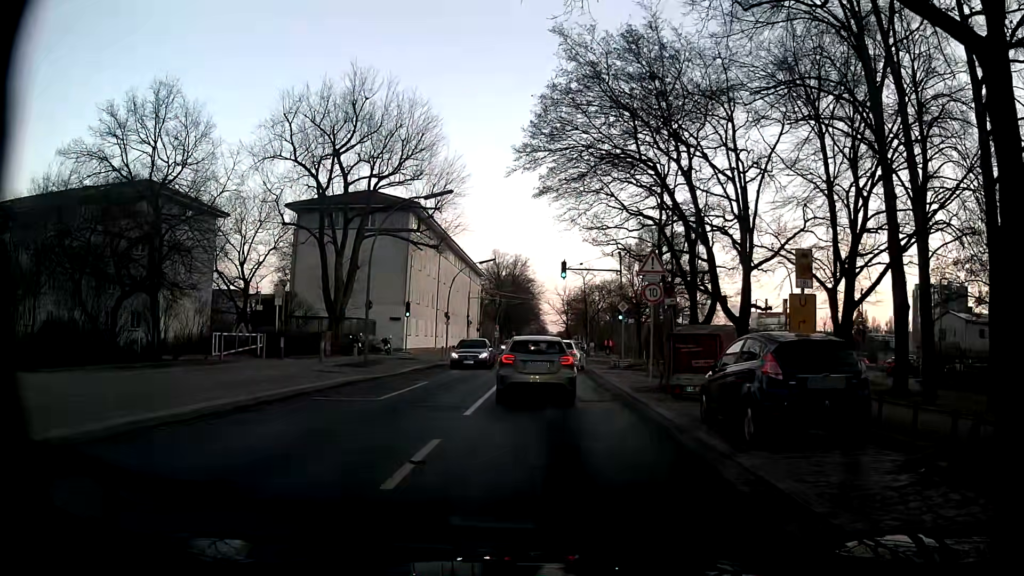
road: residential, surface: asphalt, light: Day
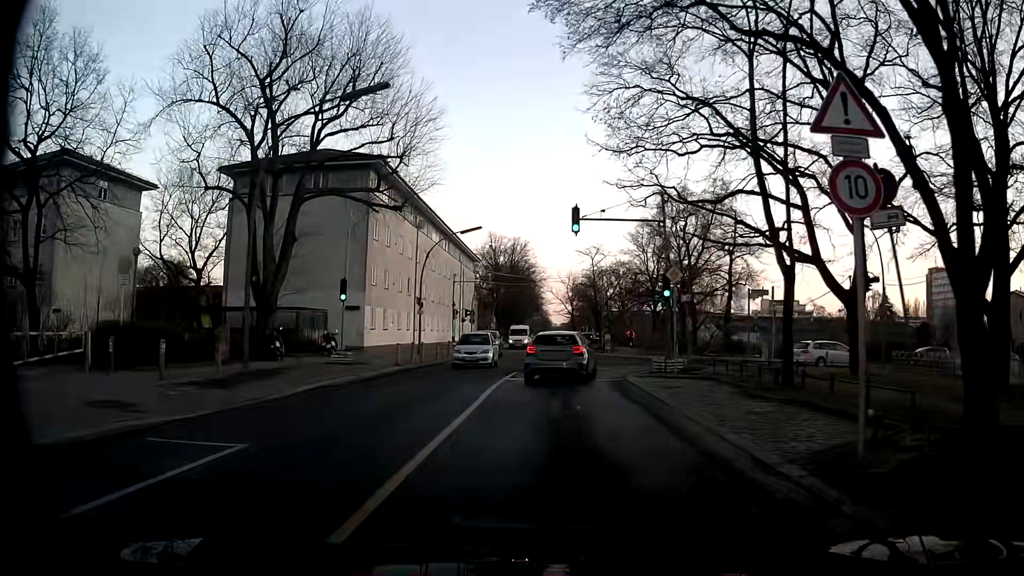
(-0.1, +13.3) m; -1°
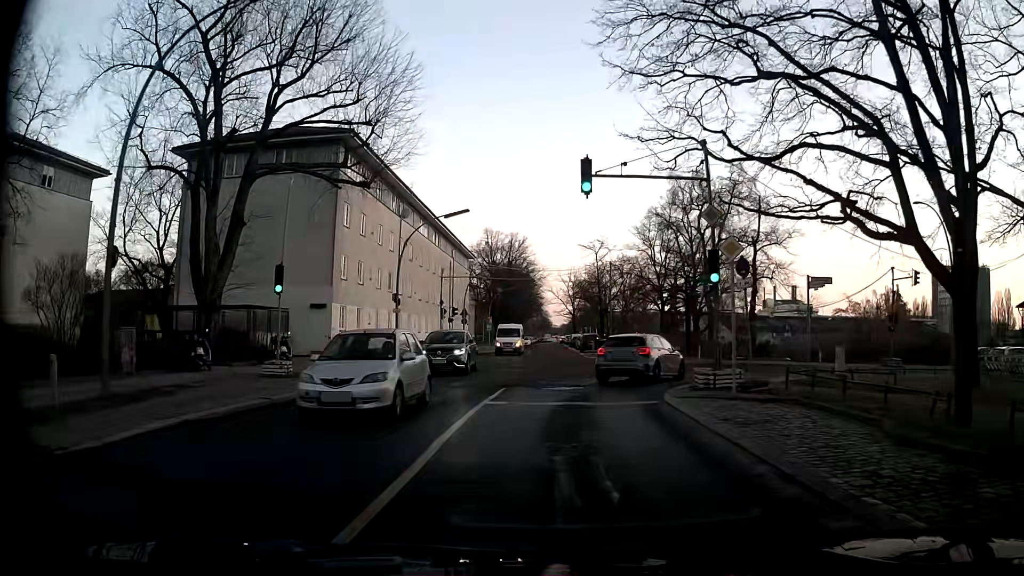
(+0.1, +6.6) m; +1°
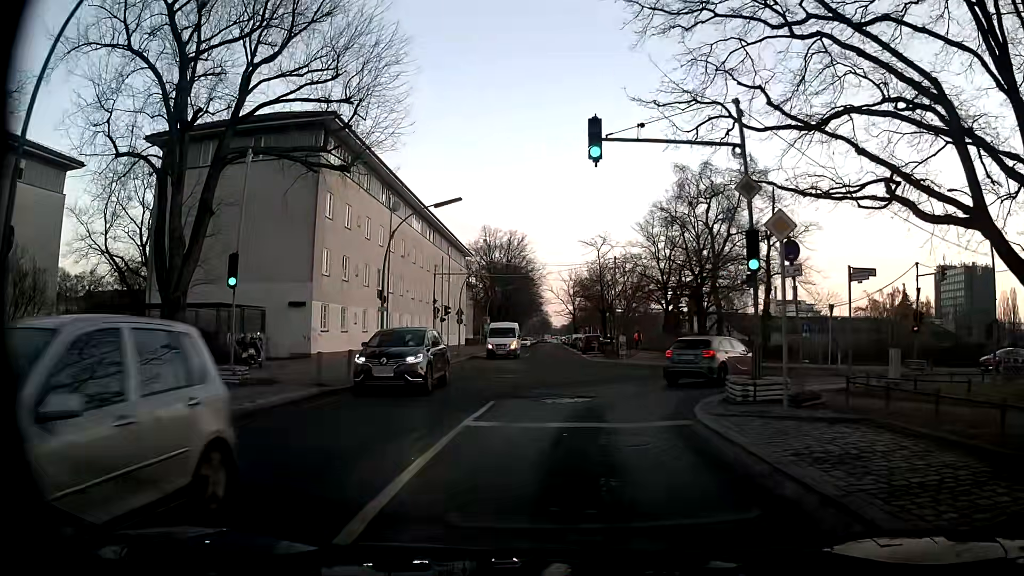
(0.0, +3.2) m; +2°
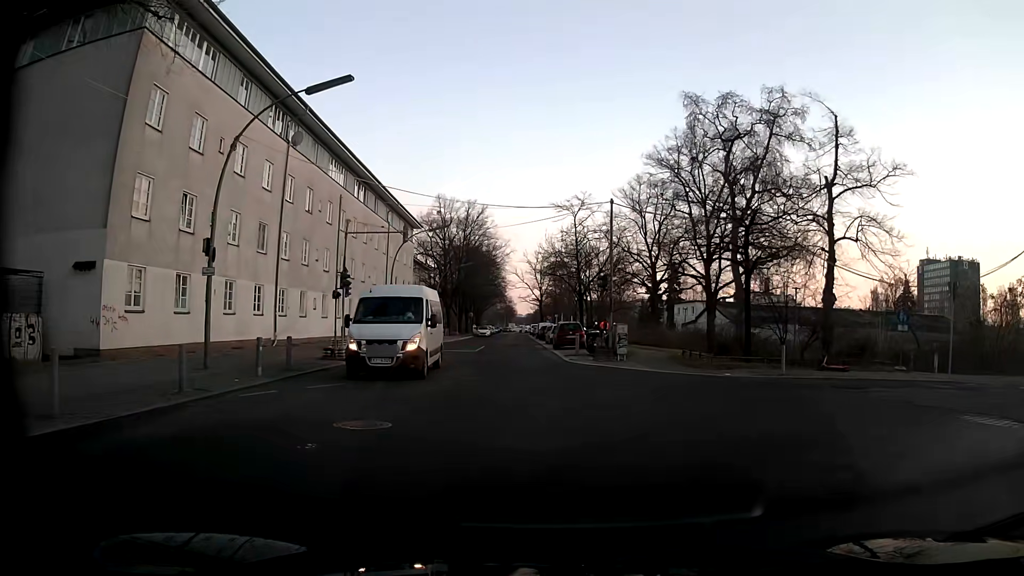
(-0.1, +14.9) m; +1°
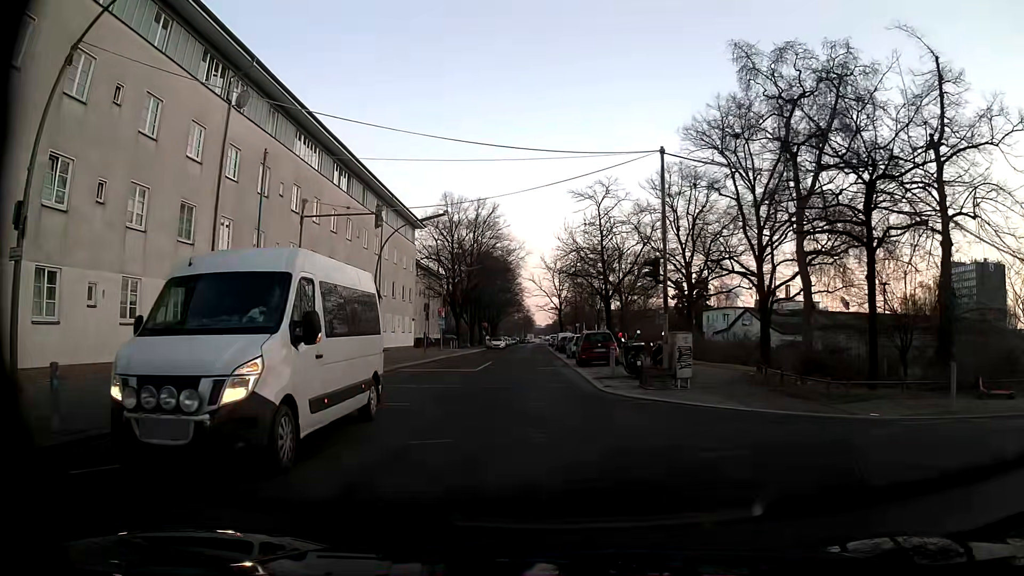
(+0.1, +8.7) m; -2°
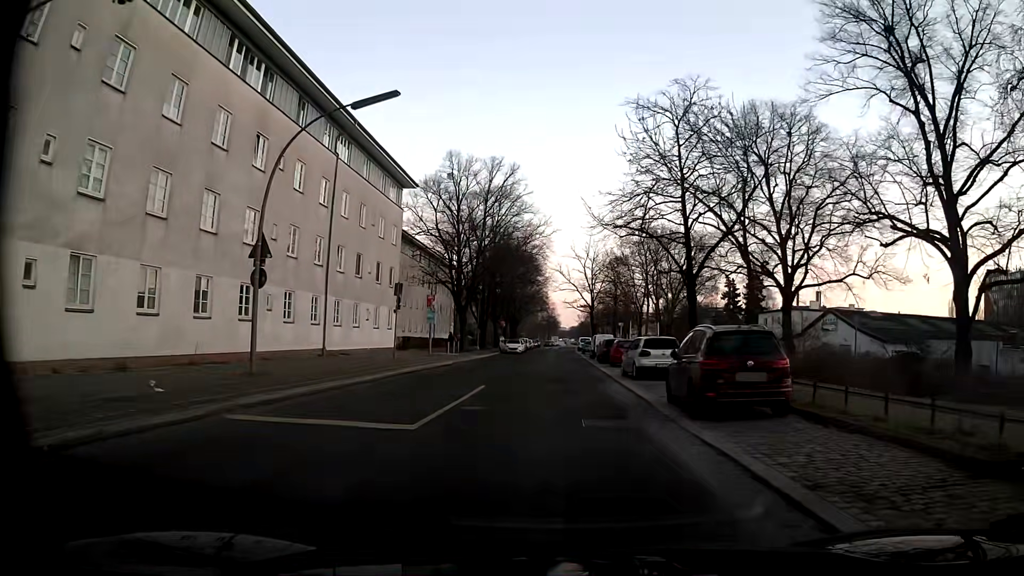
(-0.4, +18.9) m; -2°
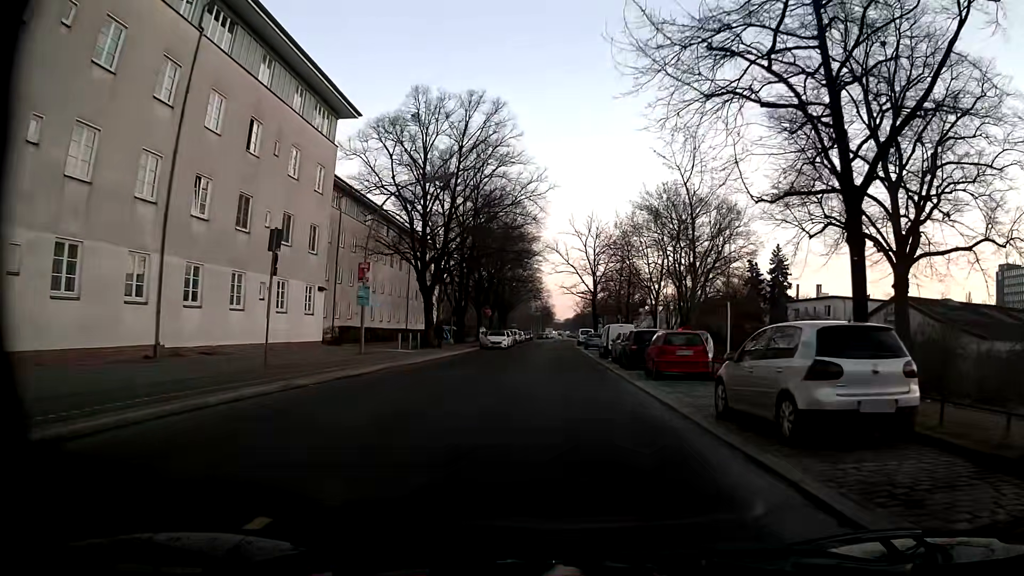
(+0.3, +15.3) m; +2°
(0, +10) (0, +20) (0, +30) (0, +40) (0, +50) (0, +60) (0, +70) (0, +80) (0, +90) (+1, +100) m
